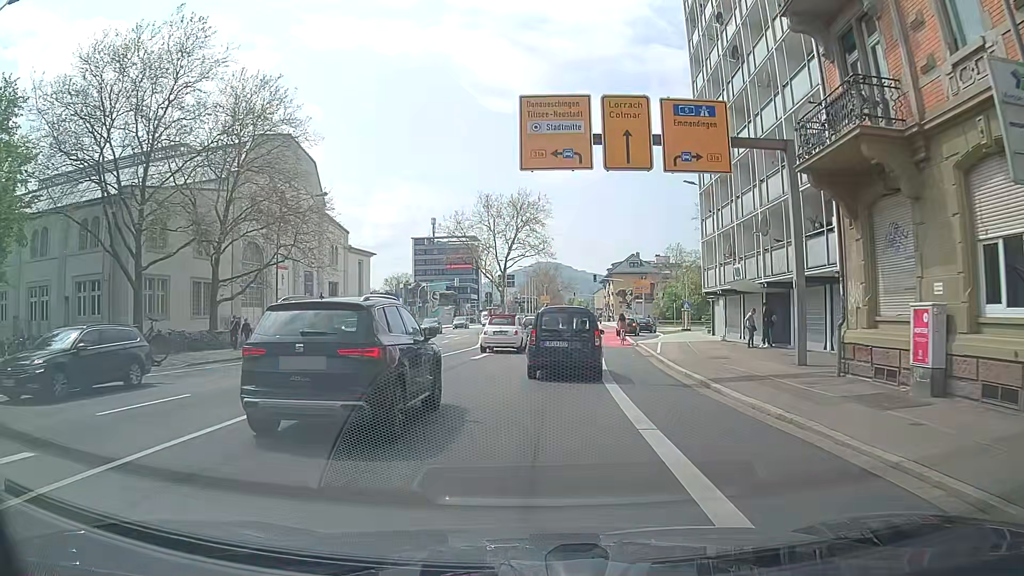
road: secondary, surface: asphalt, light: Day
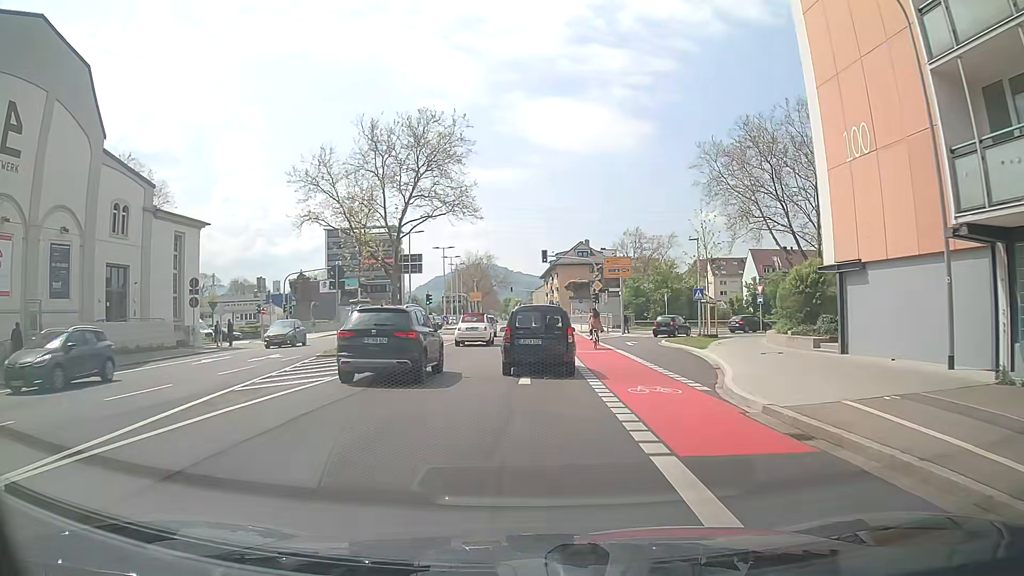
(+1.2, +27.9) m; +5°
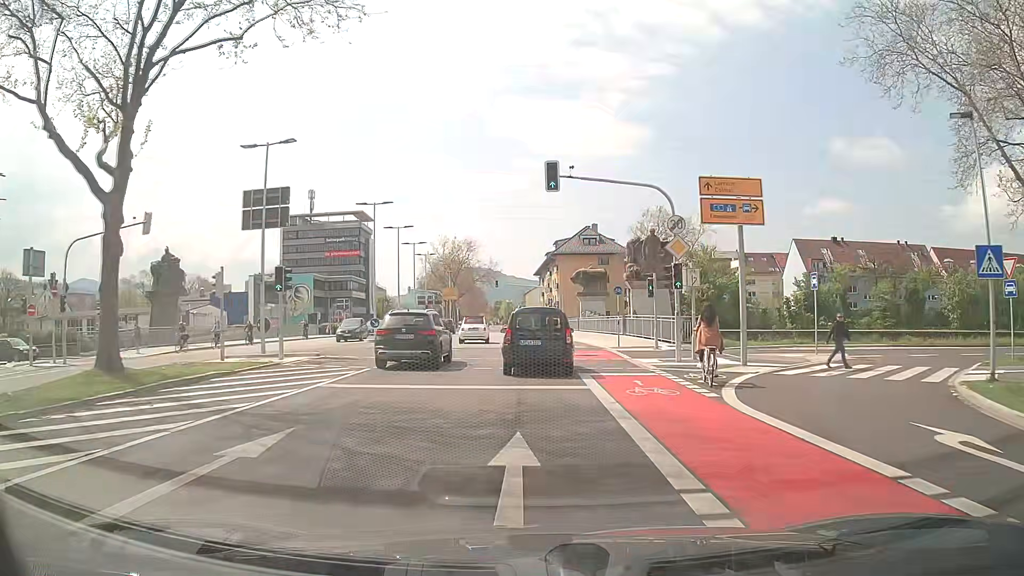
(+0.2, +29.6) m; +1°
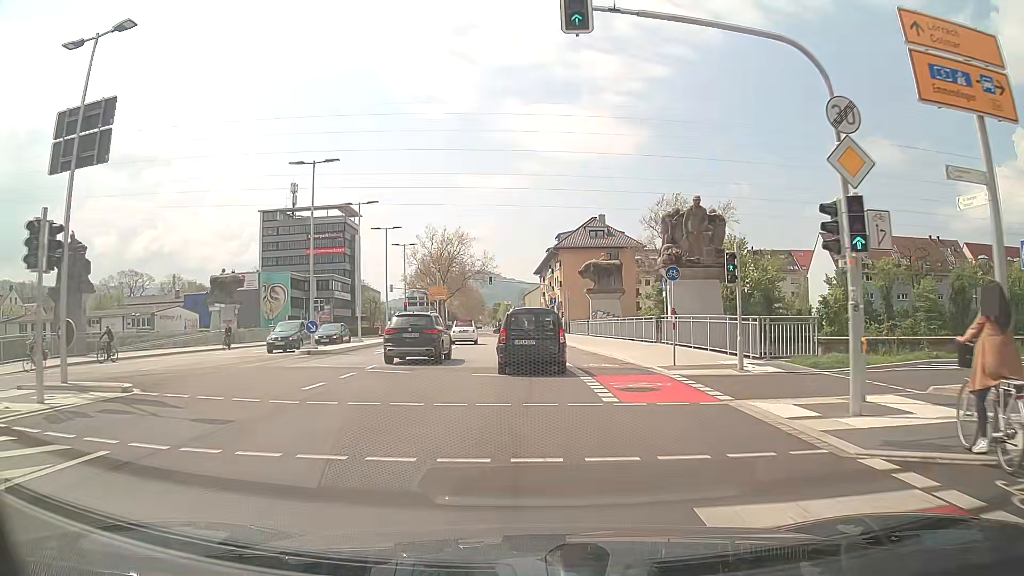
(0.0, +12.2) m; 0°
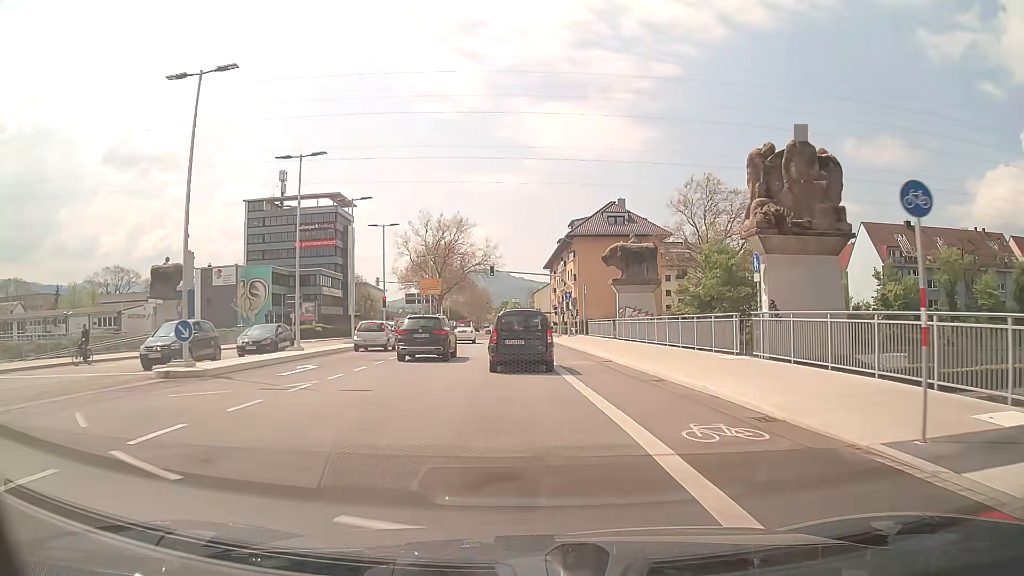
(-0.1, +12.3) m; -1°
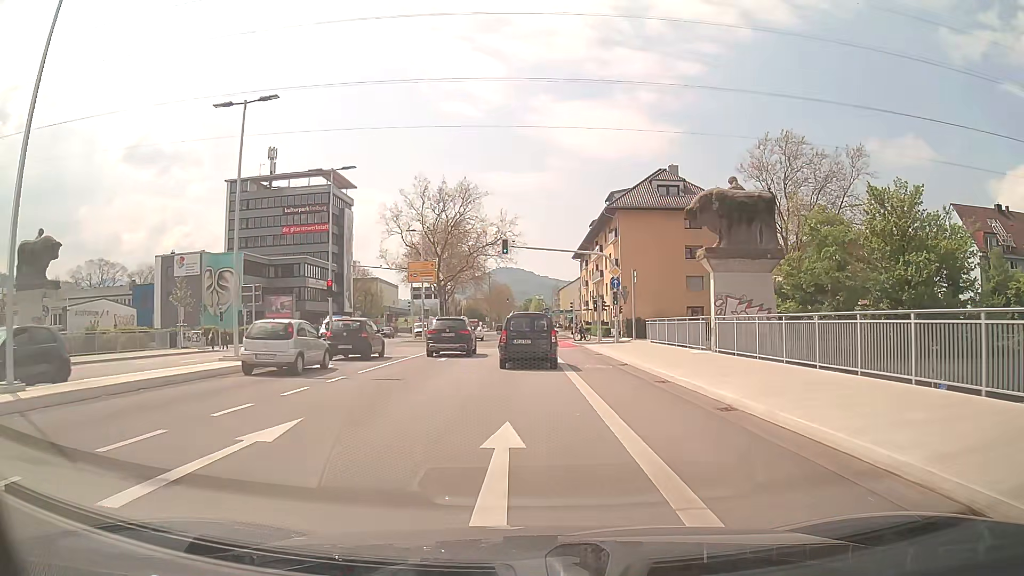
(-0.3, +18.7) m; -2°
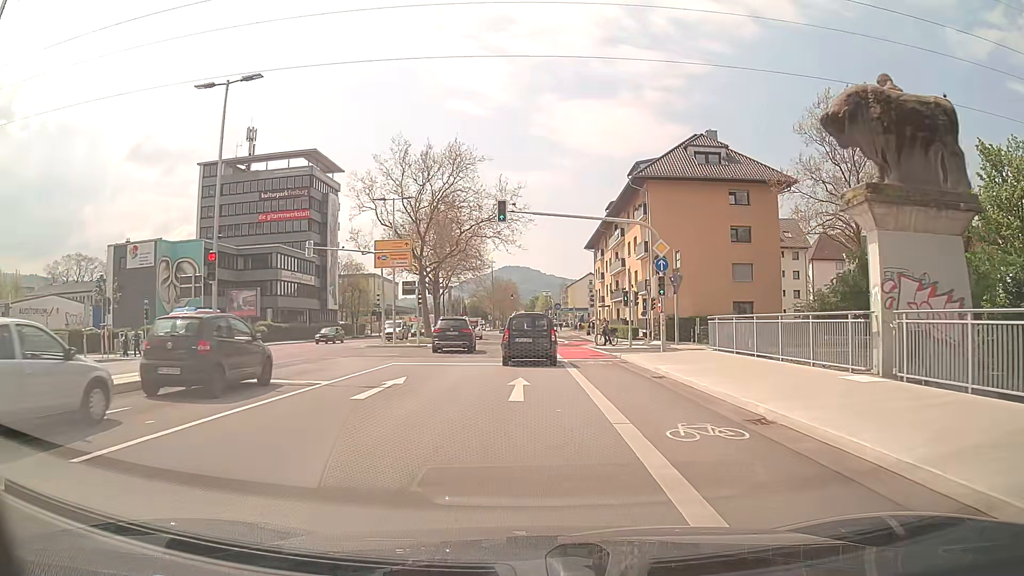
(-0.1, +12.7) m; -1°
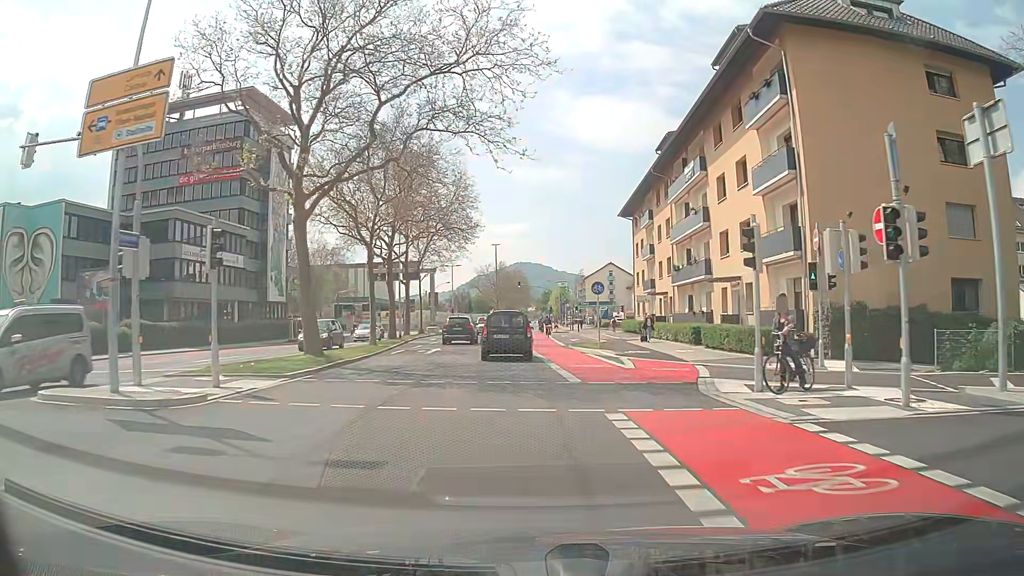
(-0.2, +26.9) m; -1°
(0, +10) (0, +20) (-1, +30) (-1, +40) (-2, +50) (-2, +60) (-1, +70) (-1, +80) (-1, +90) (0, +100) m
